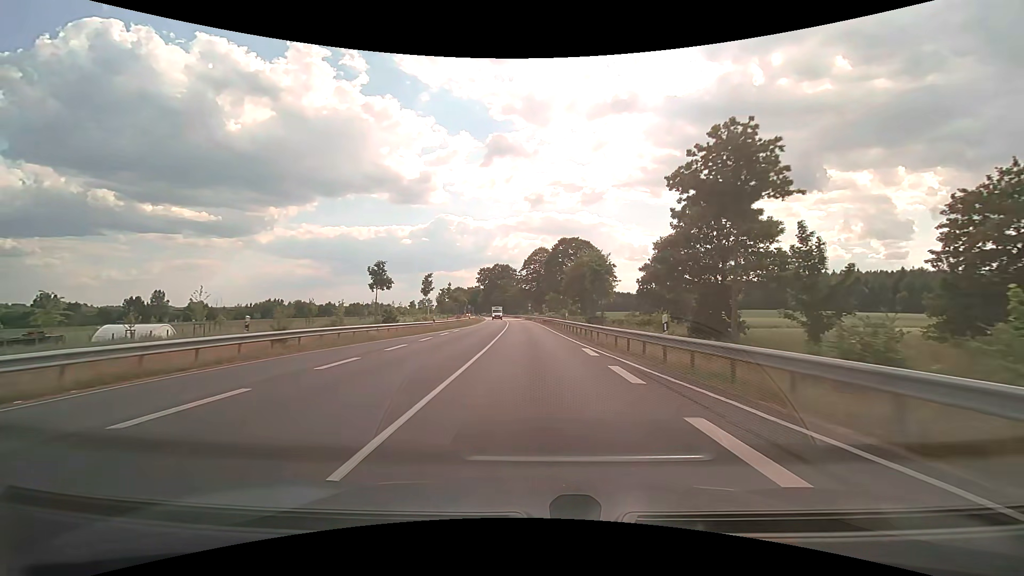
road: primary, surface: asphalt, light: Day
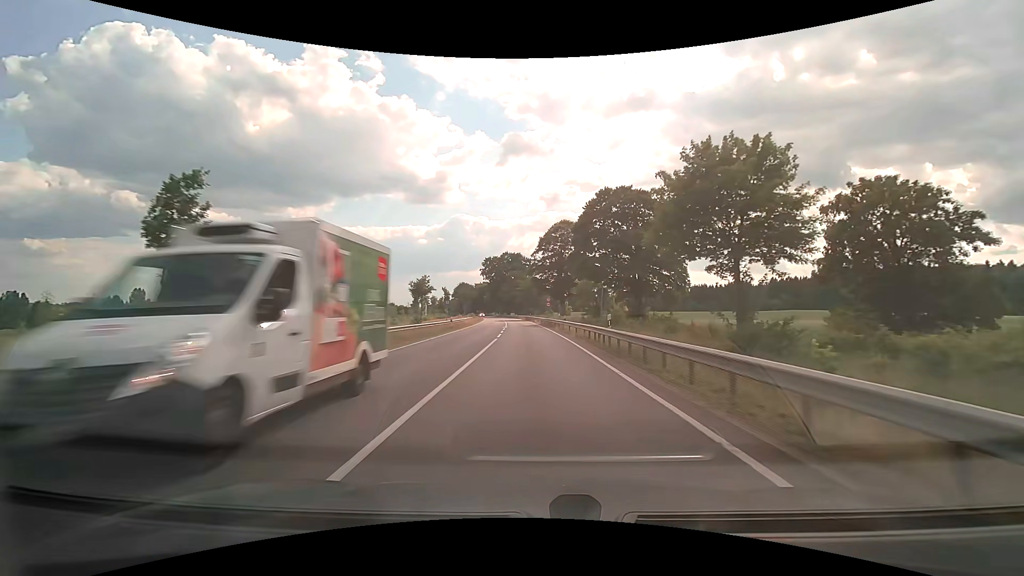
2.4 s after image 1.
(-0.5, +42.2) m; -2°
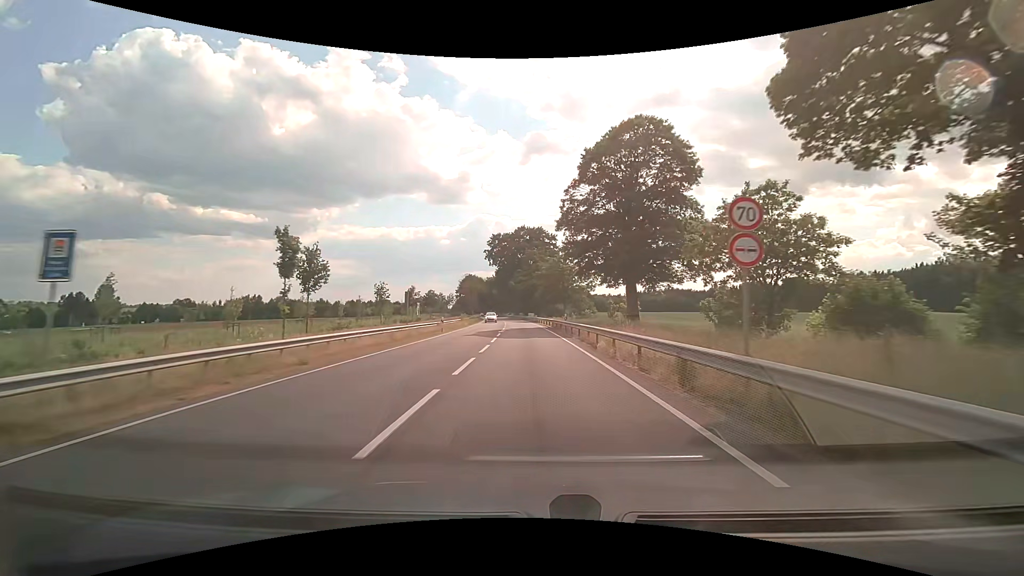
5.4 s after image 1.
(-0.8, +53.7) m; -2°
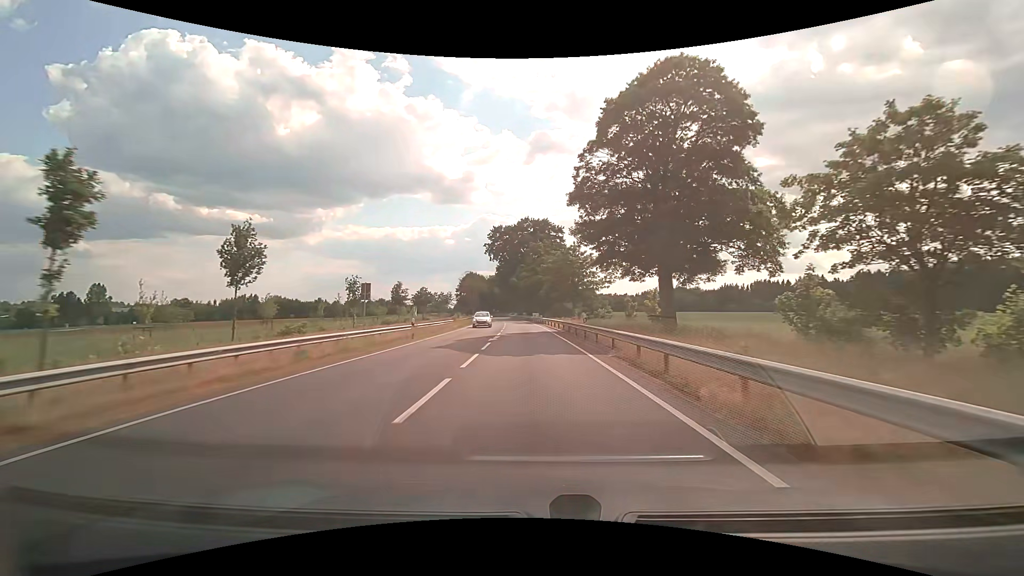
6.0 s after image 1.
(-0.1, +10.9) m; 0°
(0, +10) (0, +20) (0, +30) (-1, +40) (-1, +50) (-2, +60) (-2, +70) (-3, +80) (-4, +90) (-5, +100) m
